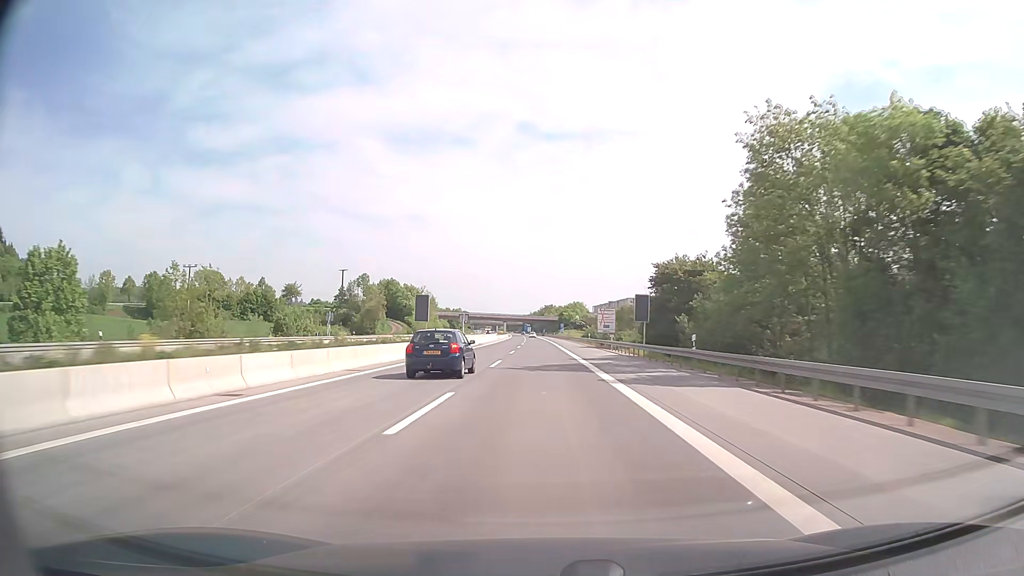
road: motorway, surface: concrete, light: Day
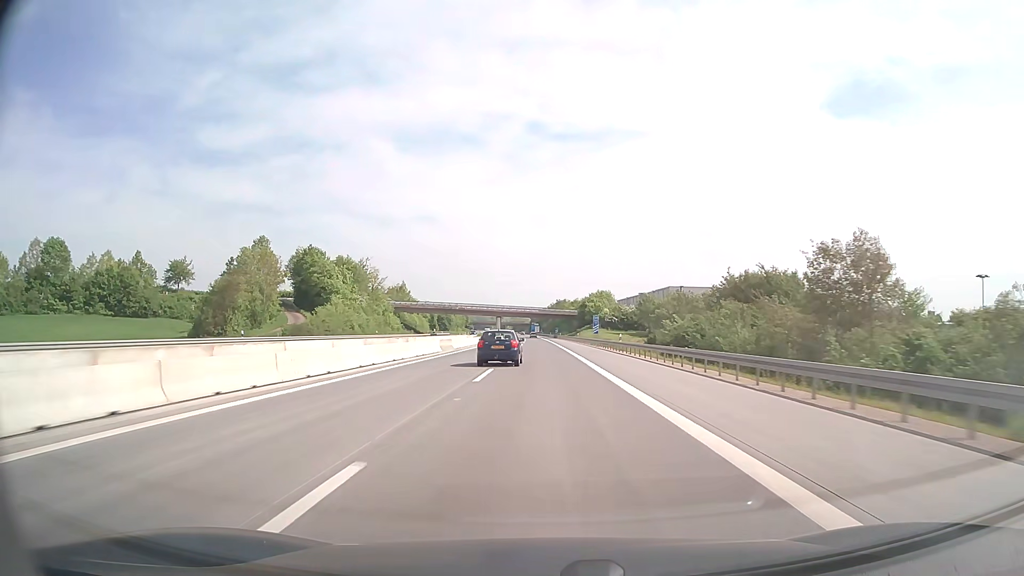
(-0.6, +79.4) m; -1°
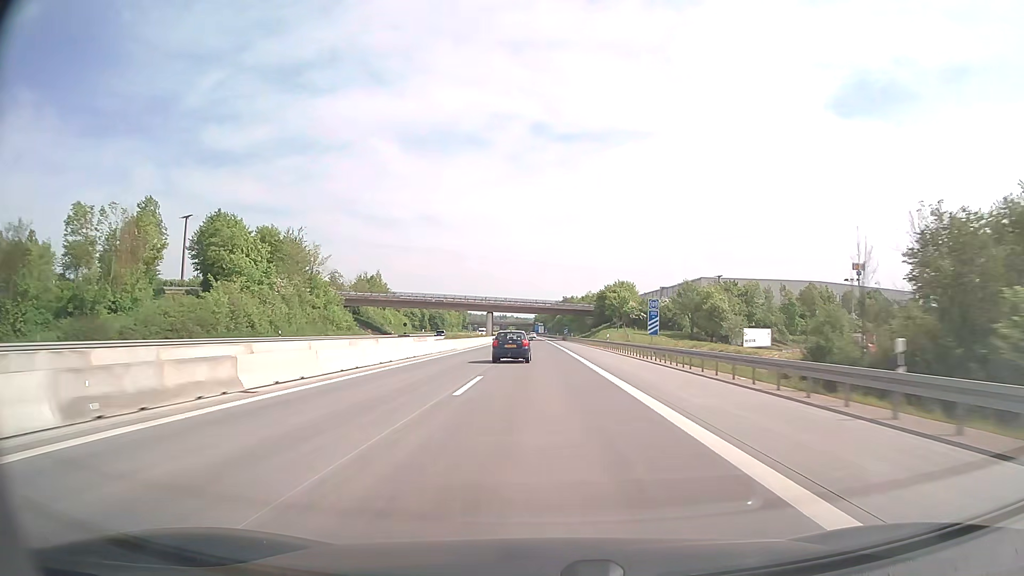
(-0.1, +39.6) m; 0°
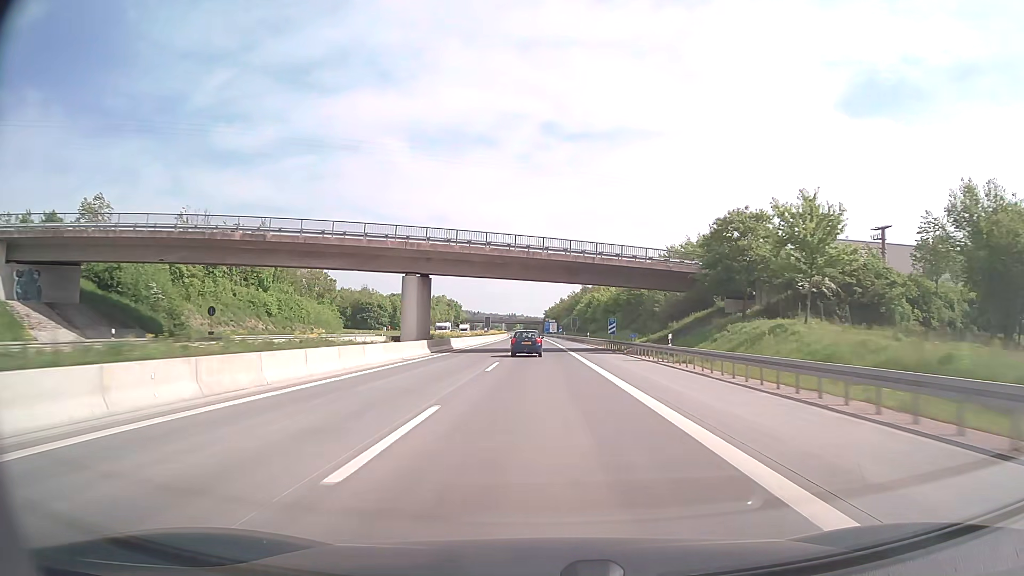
(-0.6, +79.2) m; -1°
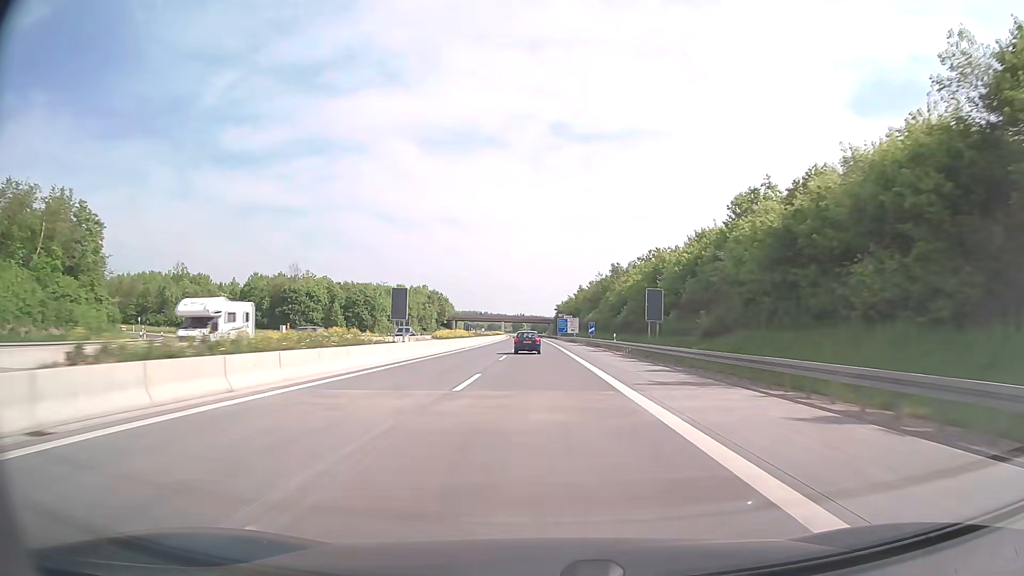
(-0.4, +79.2) m; -1°
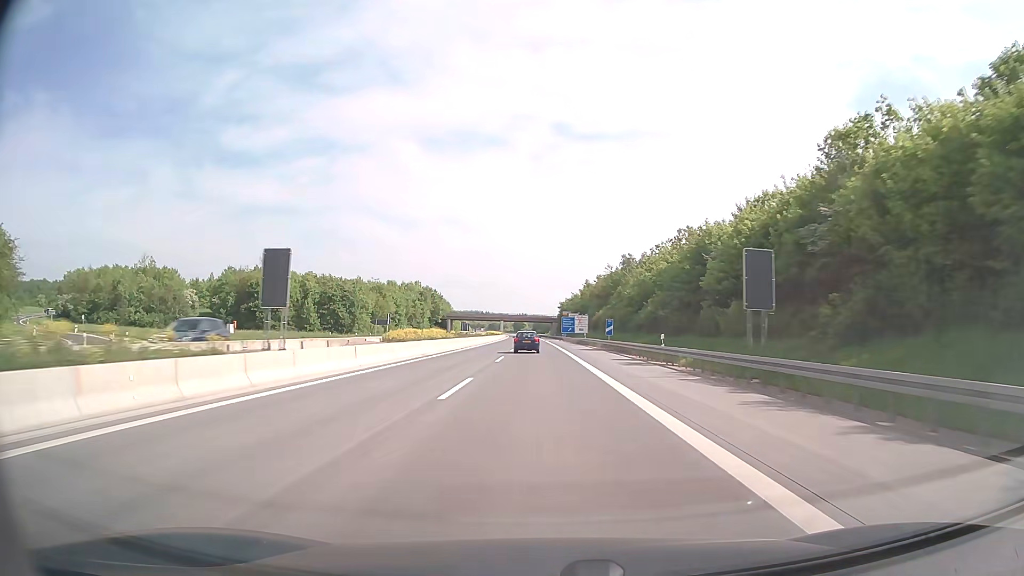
(0.0, +19.8) m; 0°
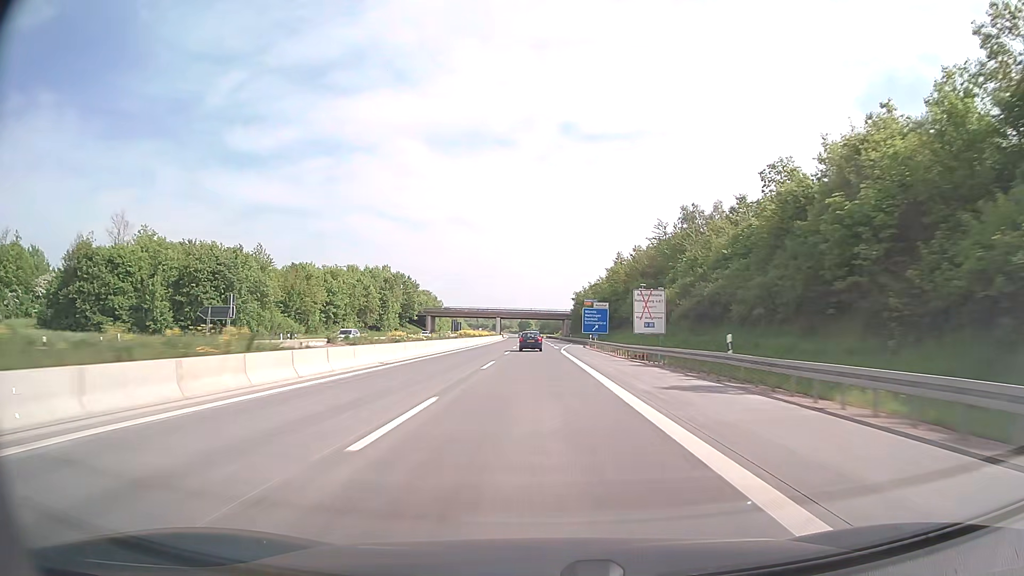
(-0.3, +59.5) m; -1°
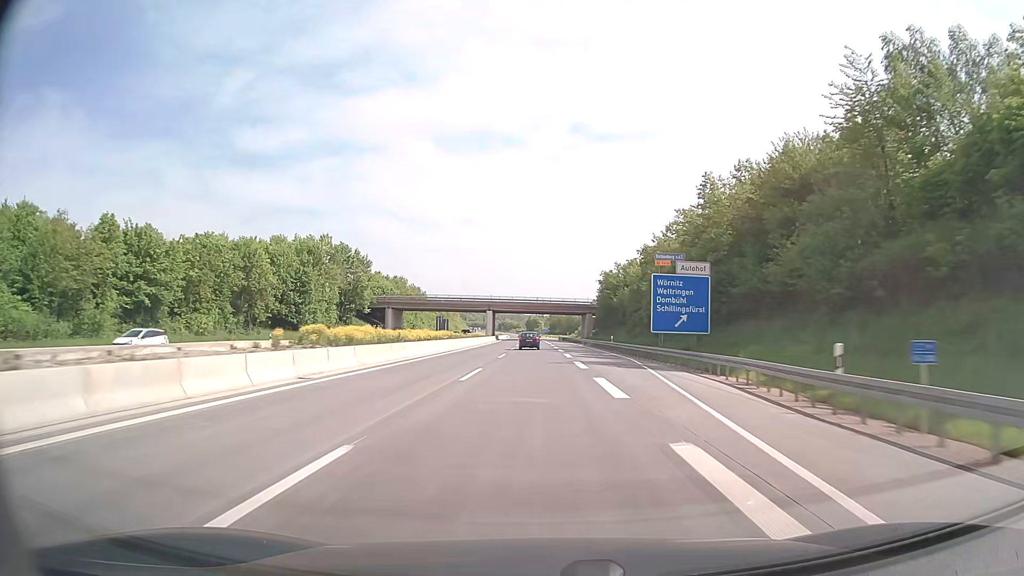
(-0.4, +59.5) m; -1°
(0, +10) (0, +20) (0, +30) (0, +40) (0, +50) (-1, +60) (-1, +70) (-1, +80) (-1, +90) (-1, +100) m
